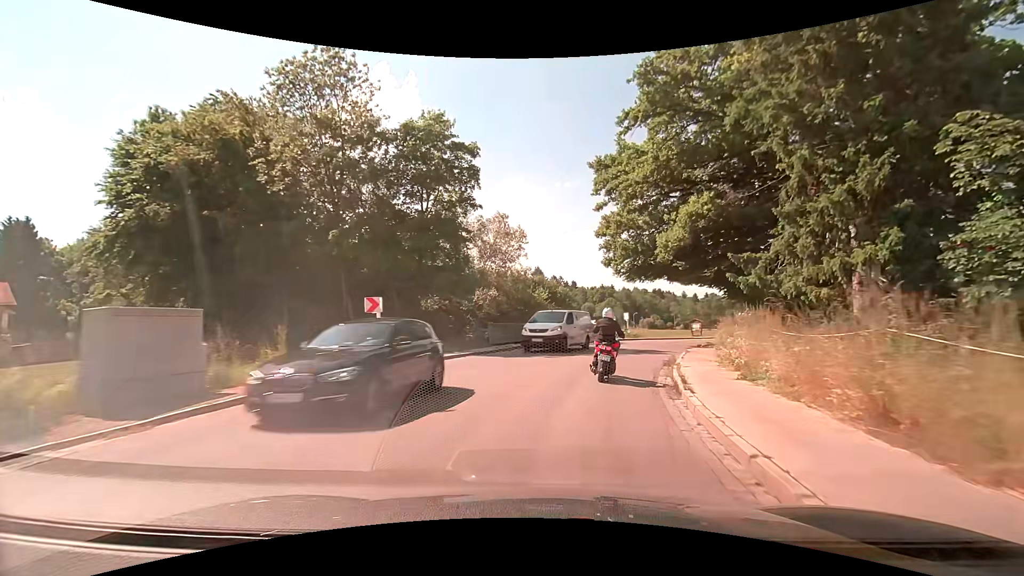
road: secondary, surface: asphalt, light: Day
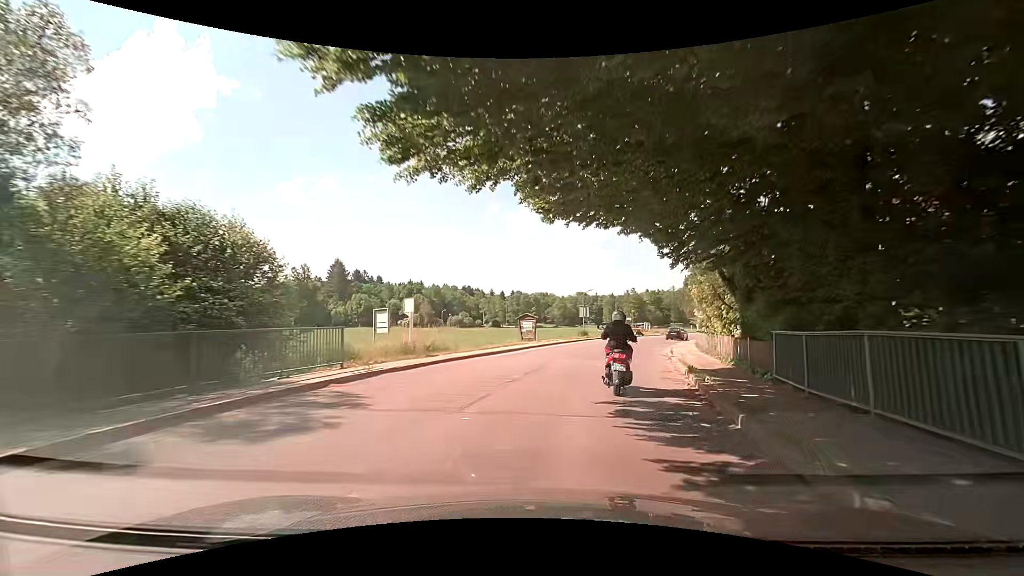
(+5.0, +25.0) m; +21°
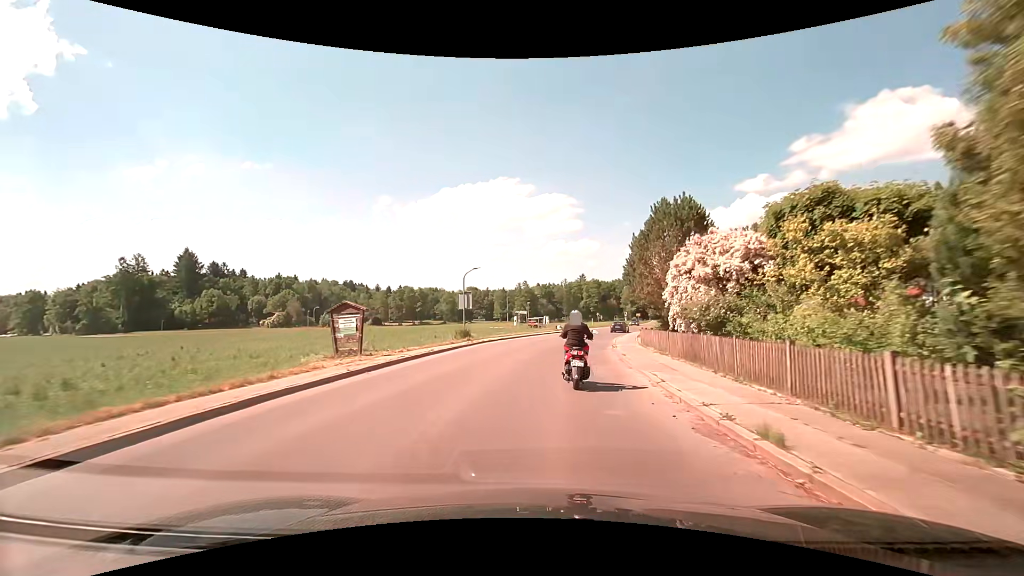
(+2.1, +18.6) m; +13°
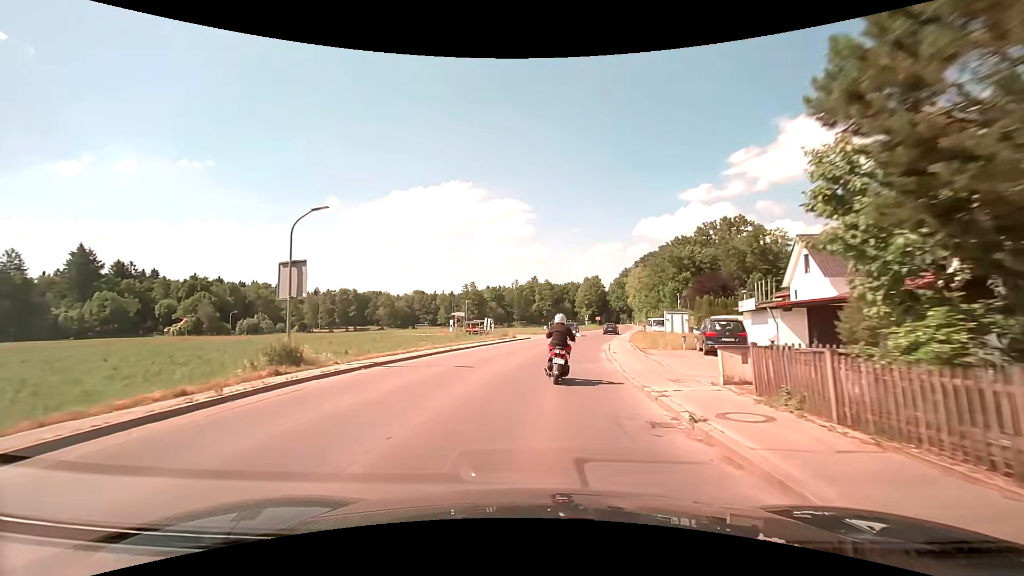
(+0.9, +19.8) m; +5°
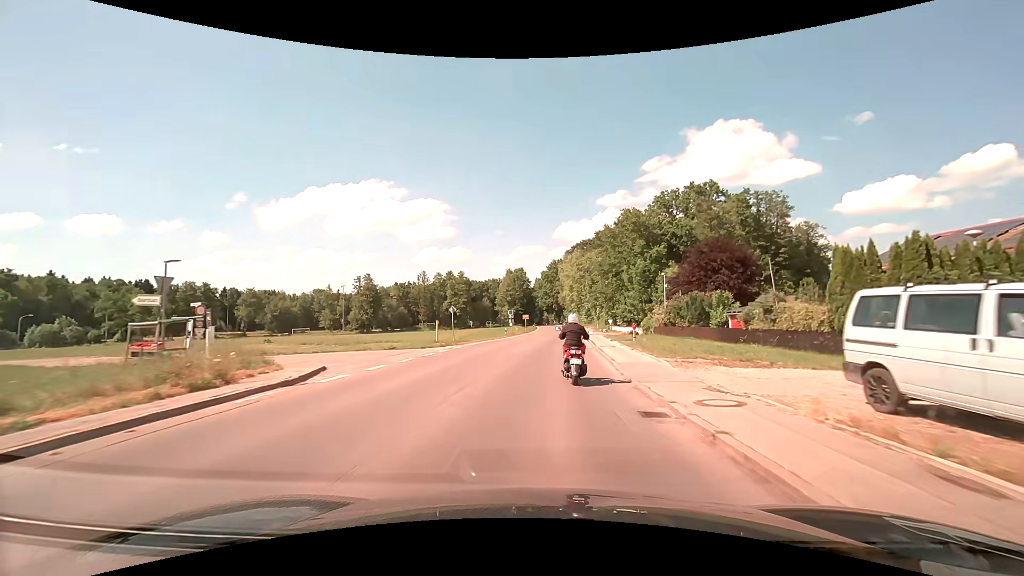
(+3.1, +38.3) m; +9°
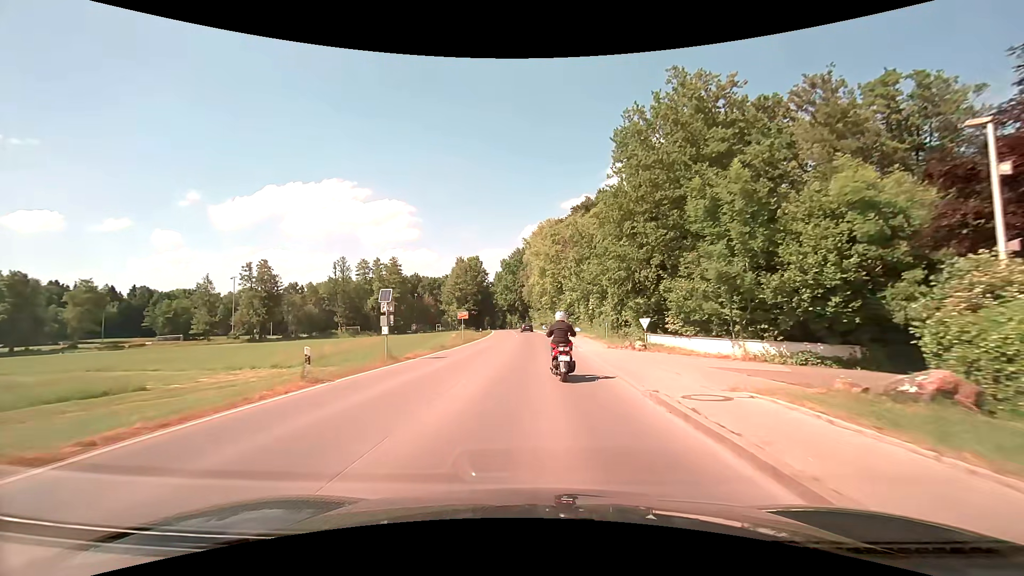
(+1.7, +40.6) m; +4°
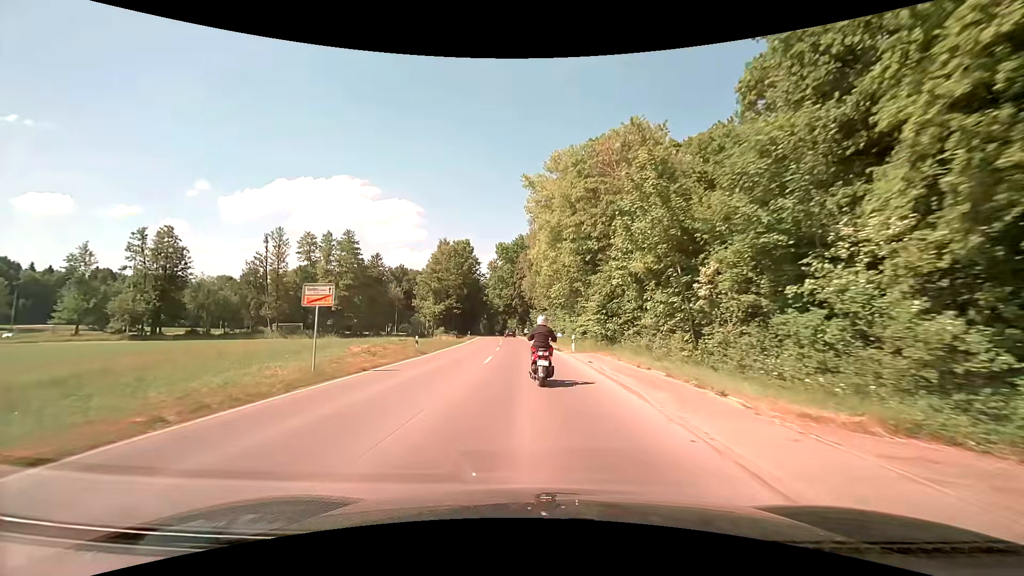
(-0.1, +34.3) m; -1°
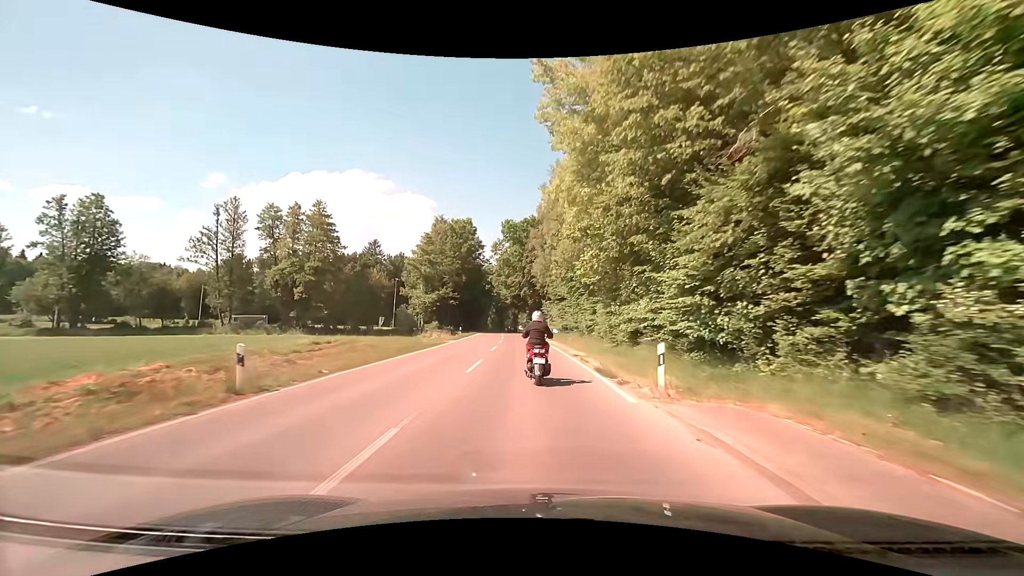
(0.0, +18.0) m; -1°
(0, +10) (0, +20) (-1, +30) (-1, +40) (-2, +50) (-2, +60) (-3, +70) (-4, +80) (-4, +90) (-5, +100) m
